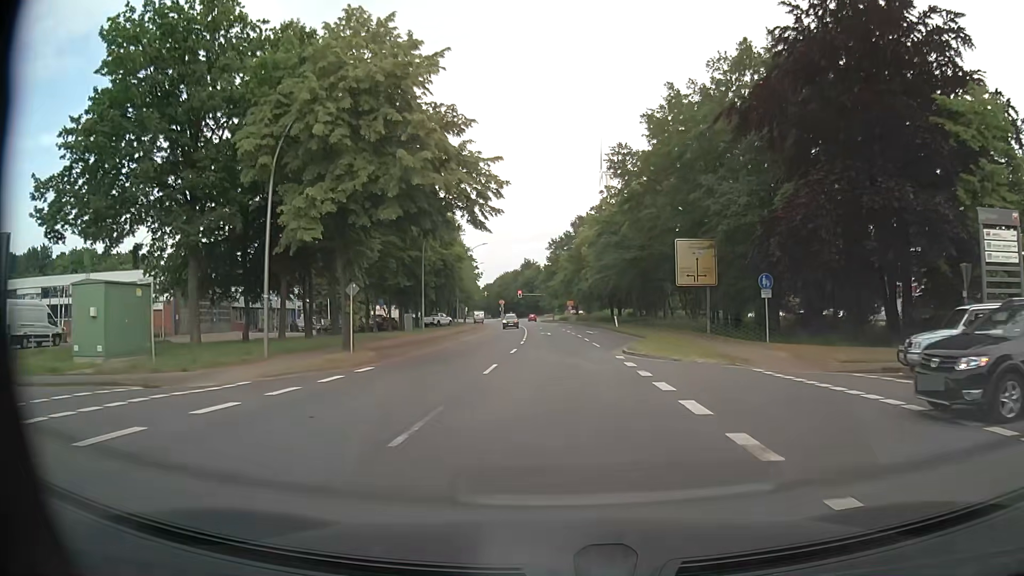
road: tertiary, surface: asphalt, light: Day
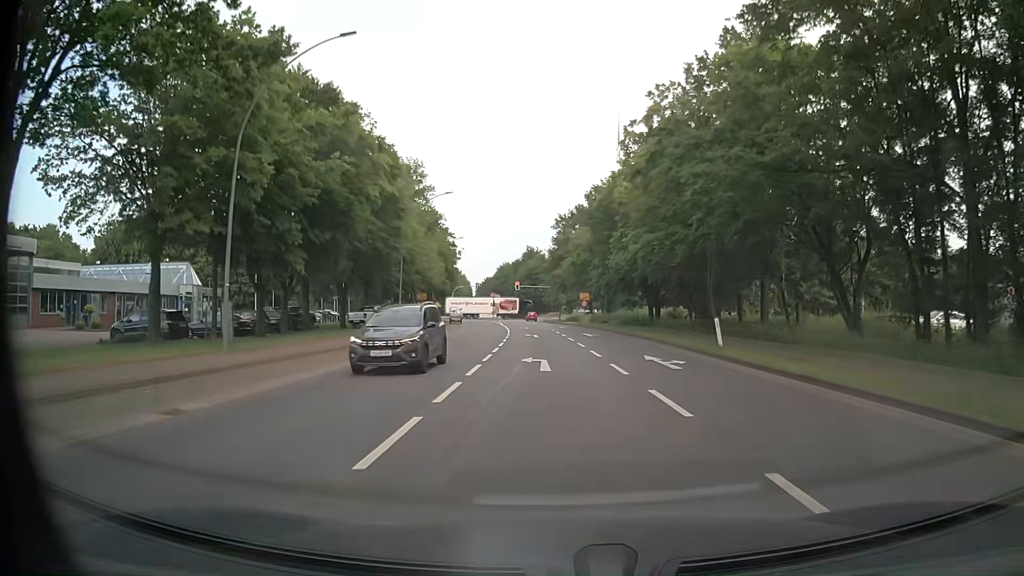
(-0.2, +32.9) m; -1°
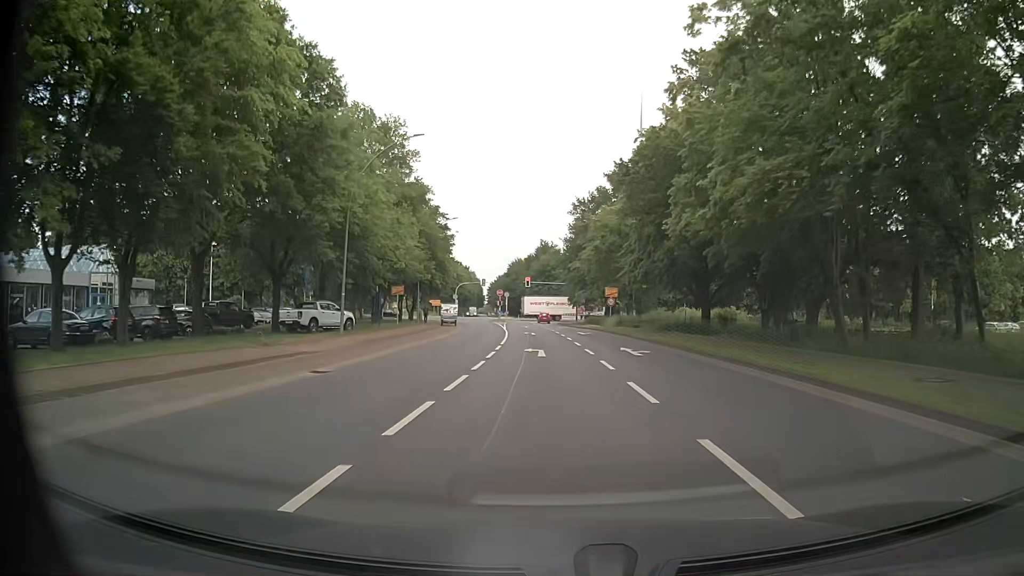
(-0.1, +16.5) m; -1°
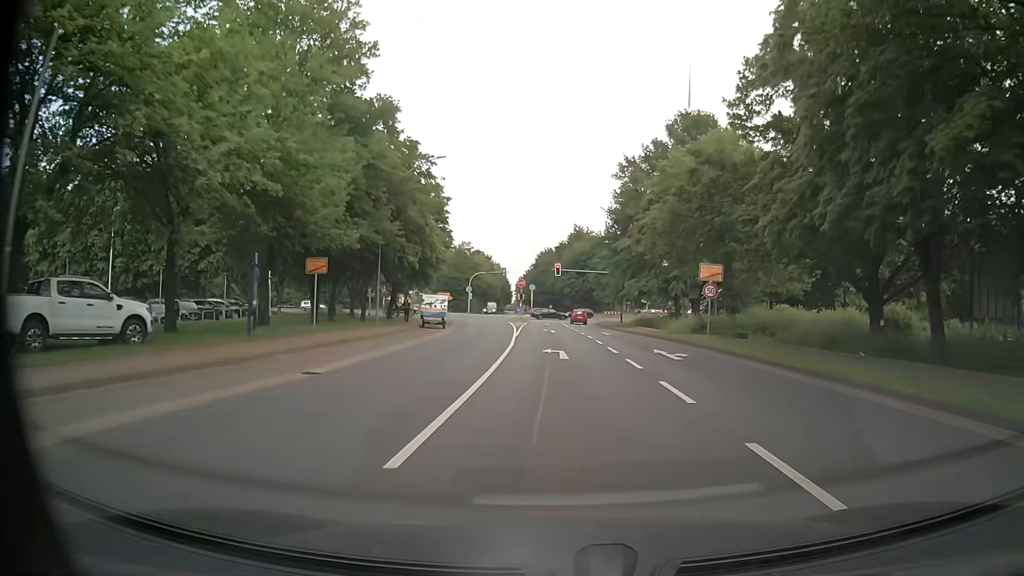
(-0.8, +24.2) m; -3°
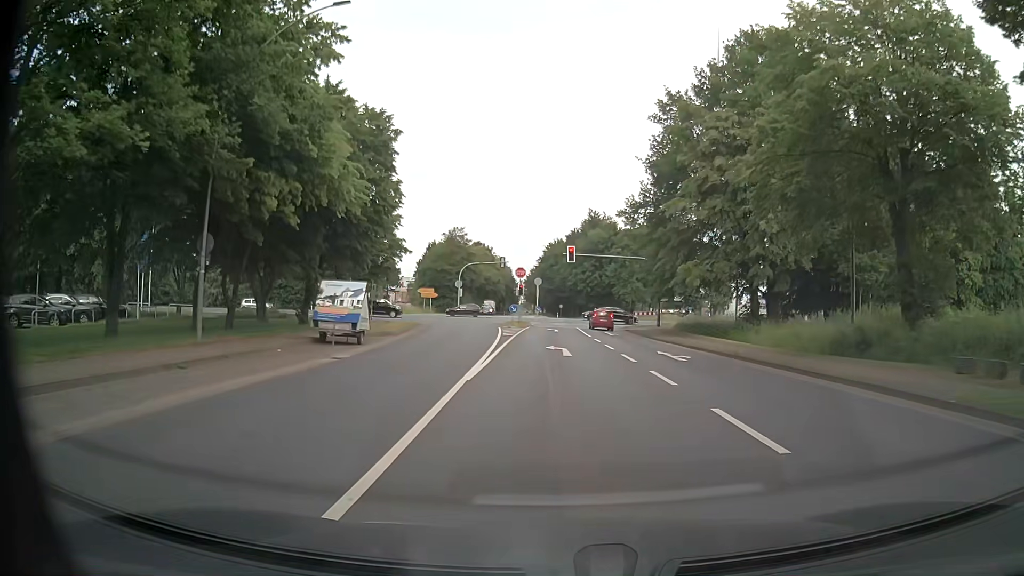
(-0.1, +21.2) m; -1°
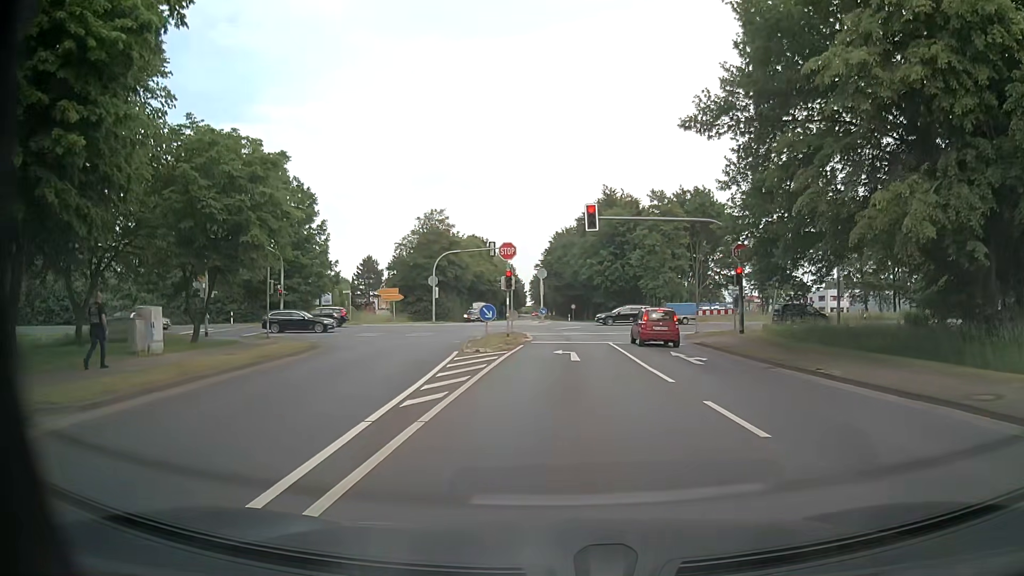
(0.0, +22.7) m; 0°
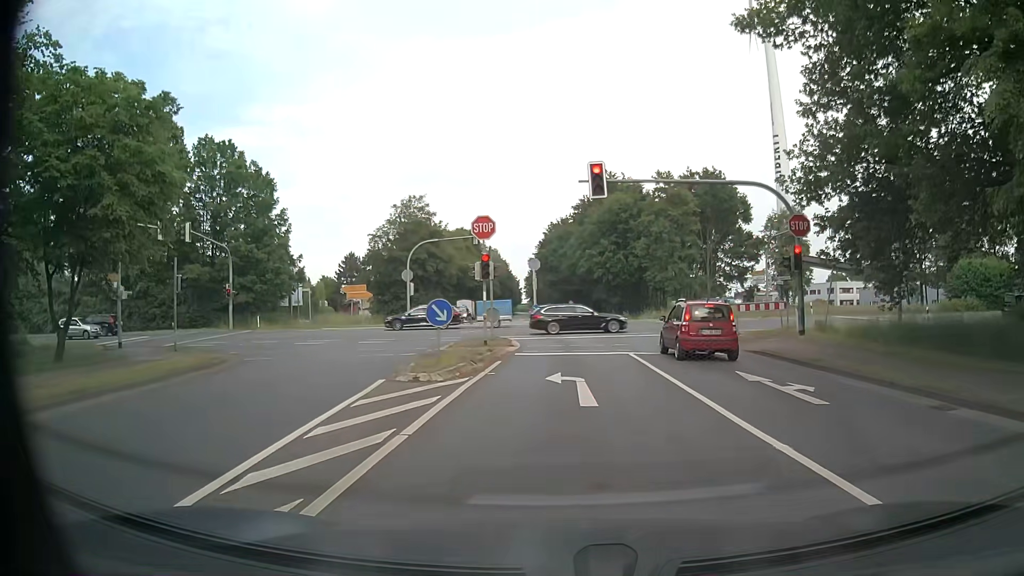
(0.0, +8.8) m; +1°
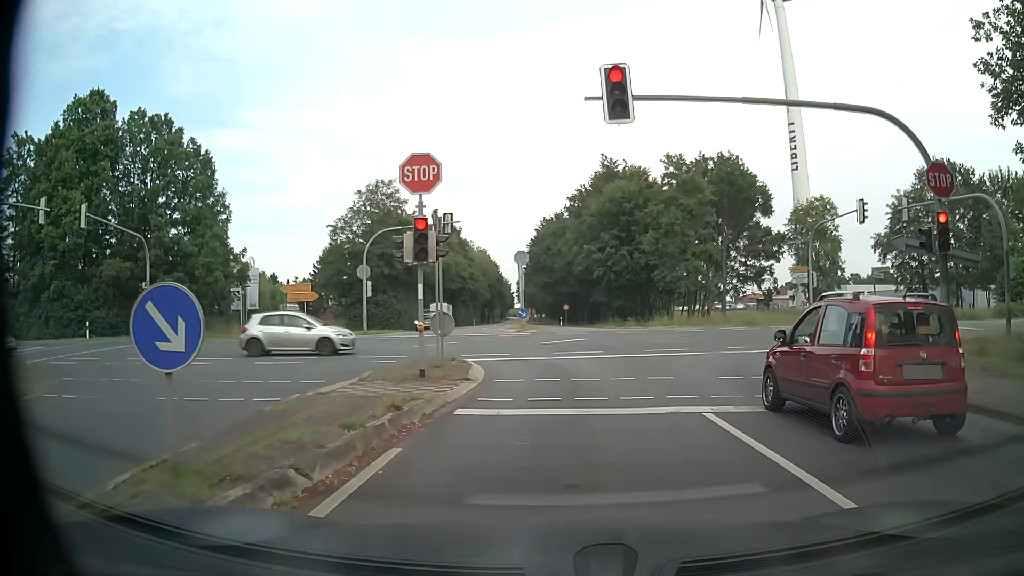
(0.0, +10.1) m; +1°
(0, +10) (-1, +20) (-5, +29) (-14, +32) (-24, +31) (-34, +29) (-44, +27) (-53, +25) (-63, +23) (-73, +21) m
